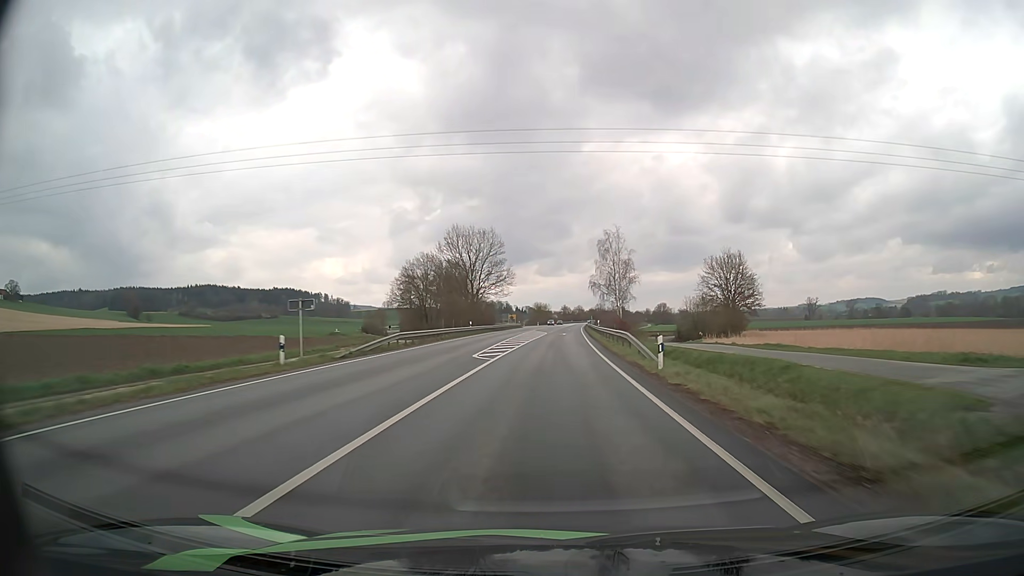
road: primary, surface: asphalt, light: Day
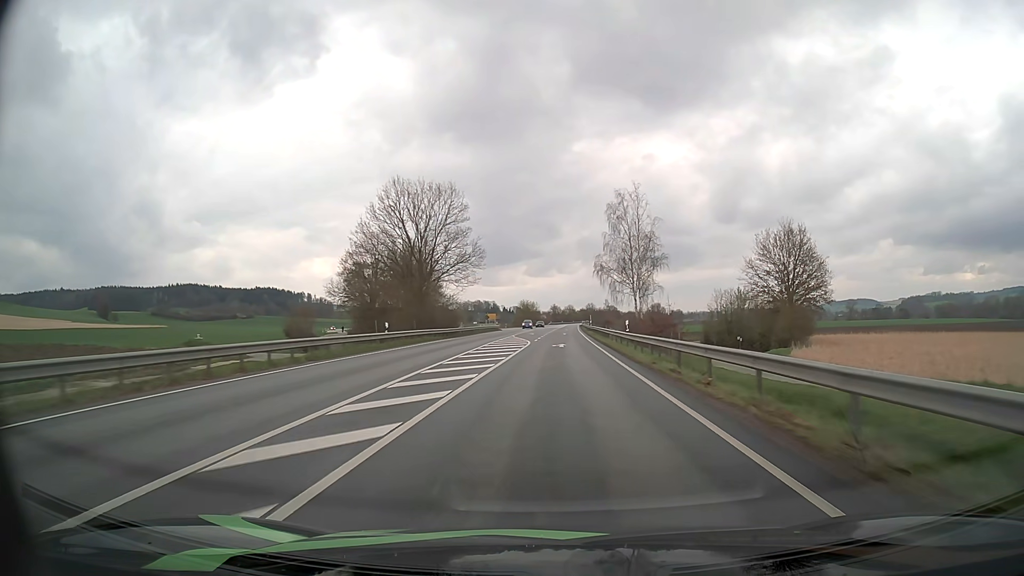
(+0.2, +31.7) m; +1°
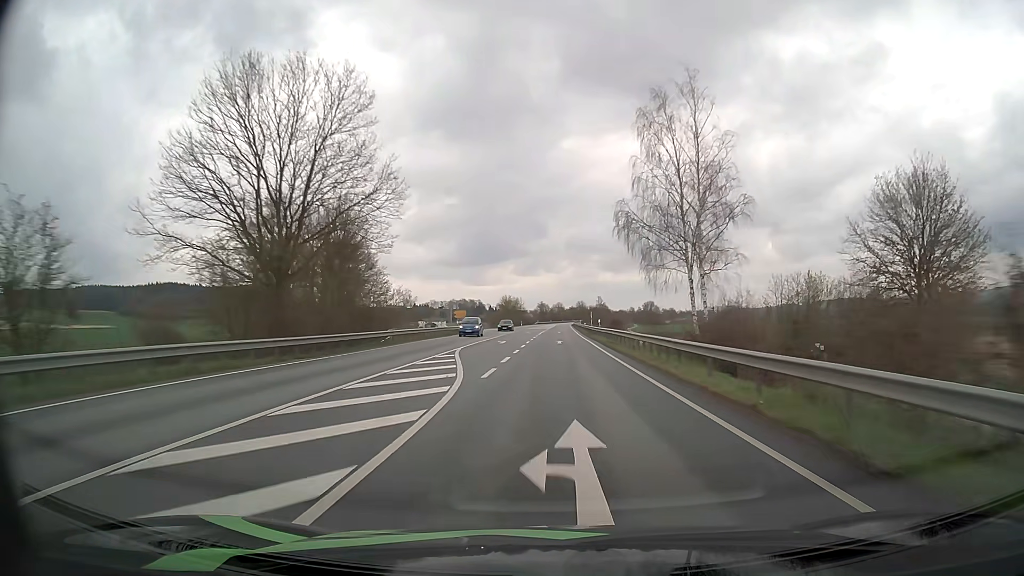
(+0.3, +31.7) m; +1°
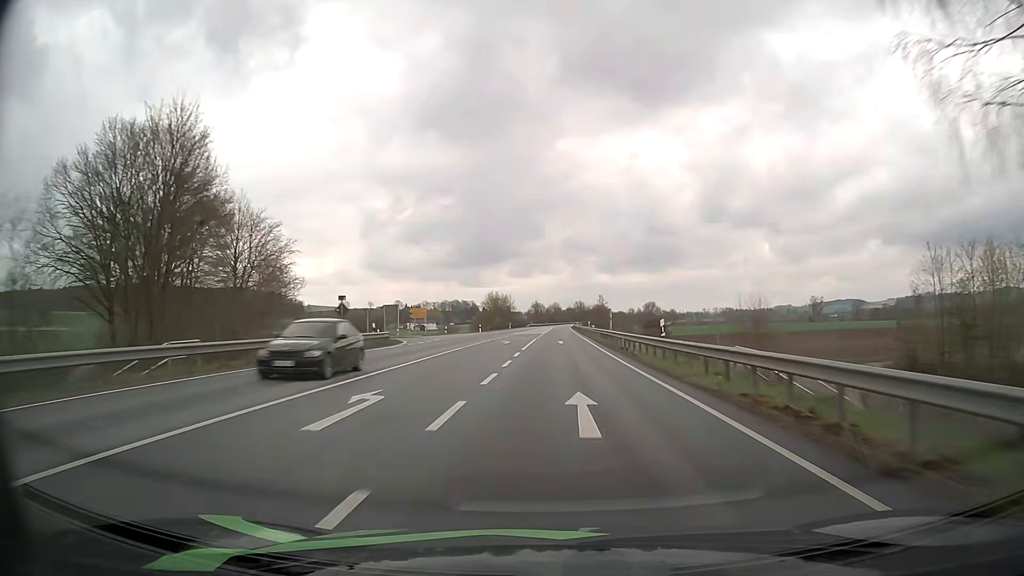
(+0.1, +31.7) m; 0°
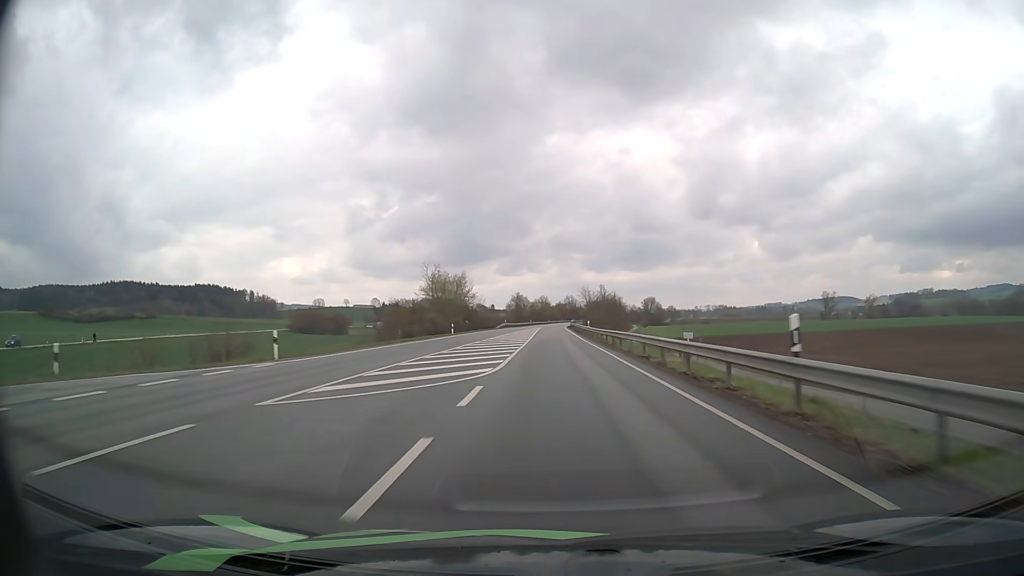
(+0.6, +63.4) m; +1°
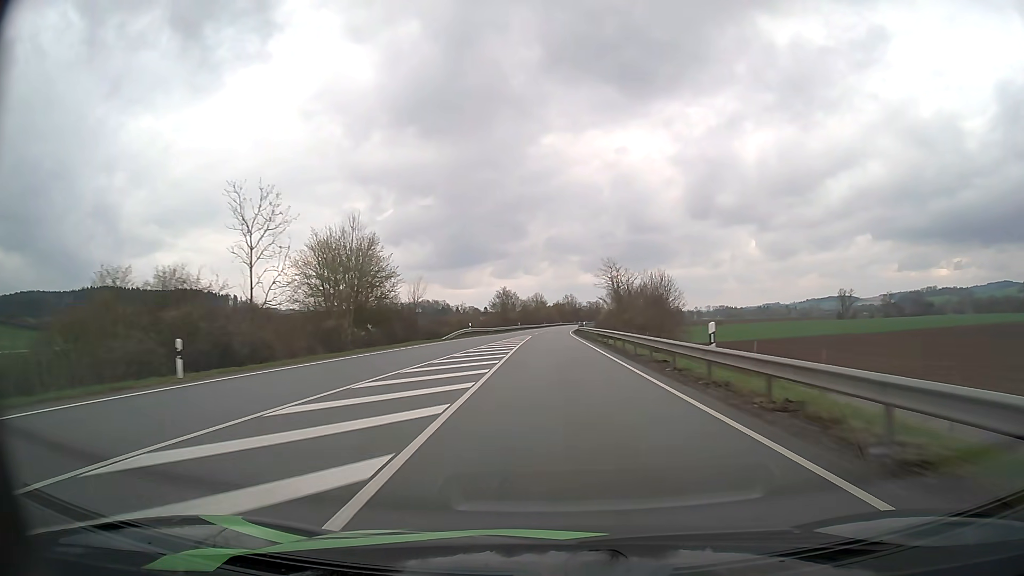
(0.0, +47.5) m; 0°
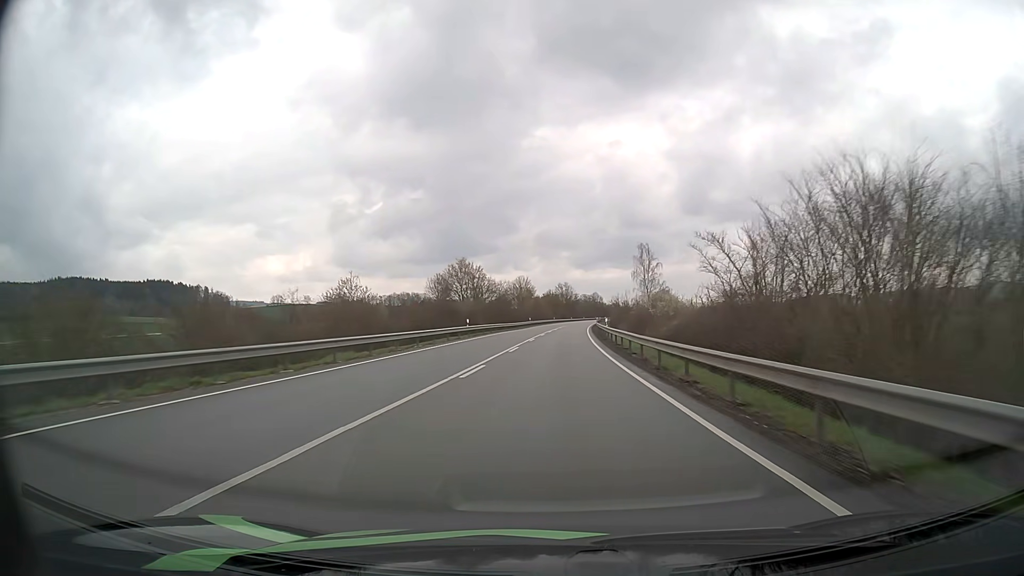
(+0.1, +63.3) m; +1°
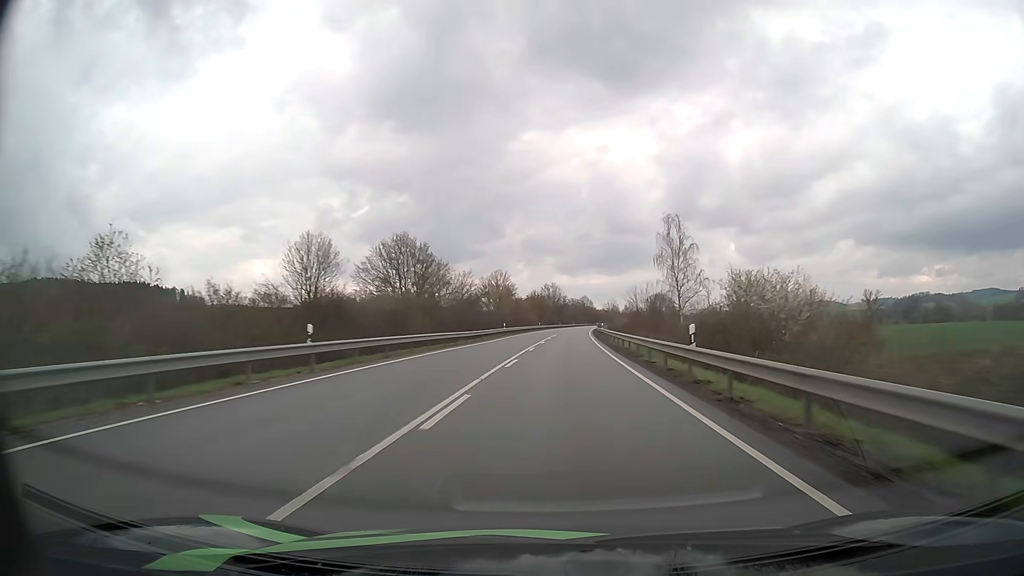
(+0.2, +31.7) m; +1°
(0, +10) (0, +20) (0, +30) (+1, +40) (+1, +50) (+2, +60) (+2, +70) (+3, +80) (+3, +90) (+4, +100) m
